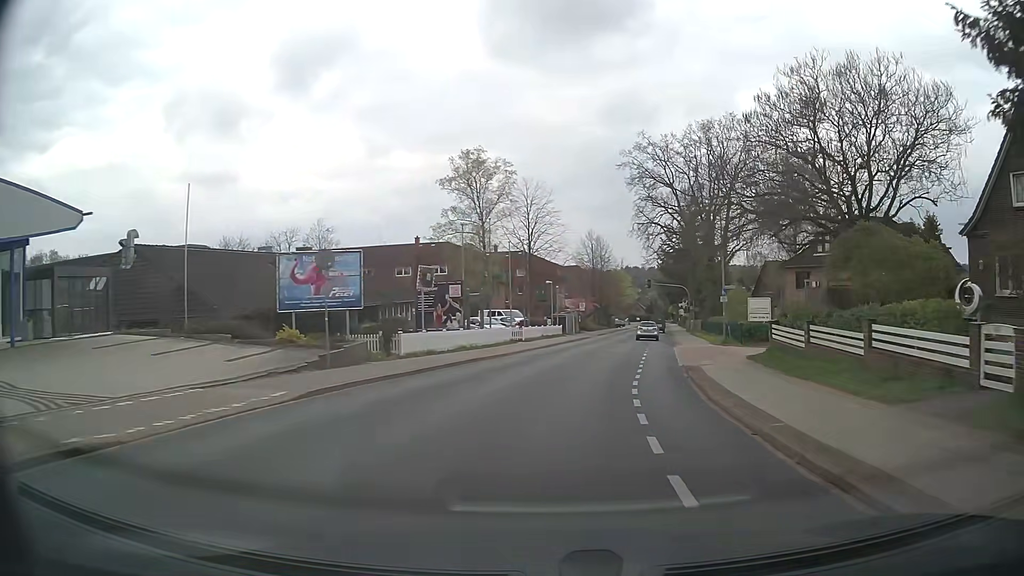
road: tertiary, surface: asphalt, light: Day
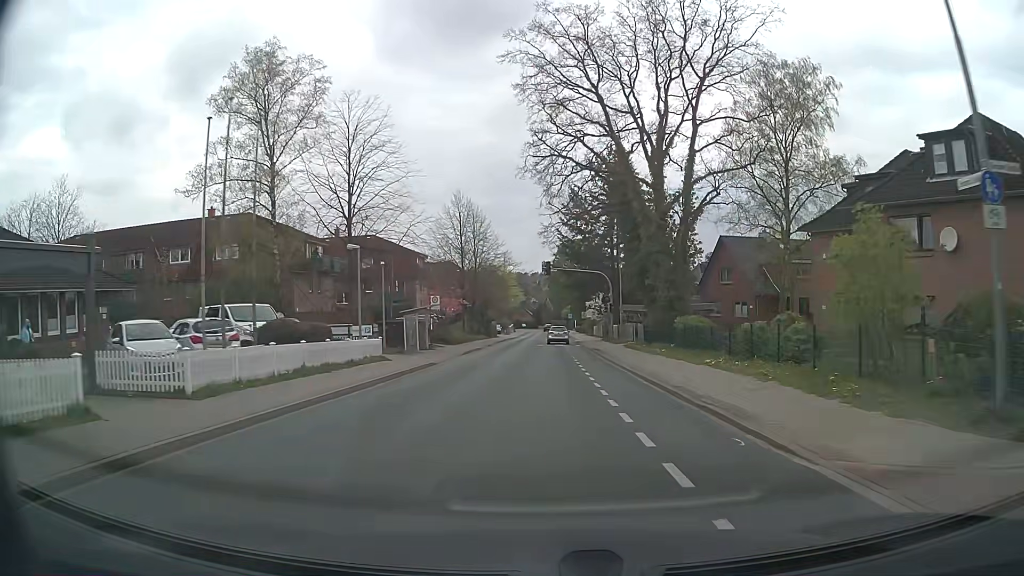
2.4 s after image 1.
(+3.4, +31.2) m; +10°
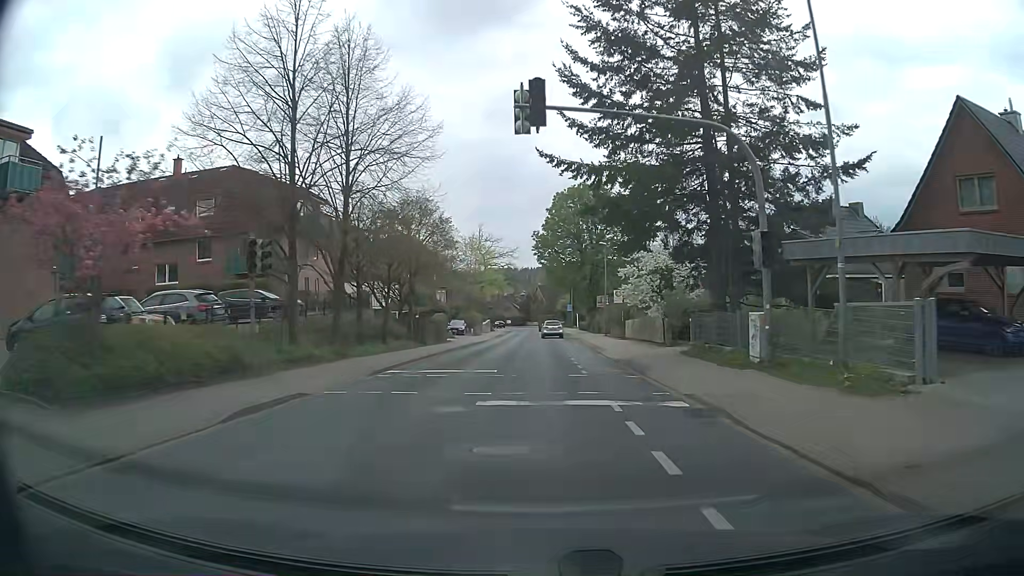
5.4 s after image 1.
(+0.8, +40.5) m; +1°
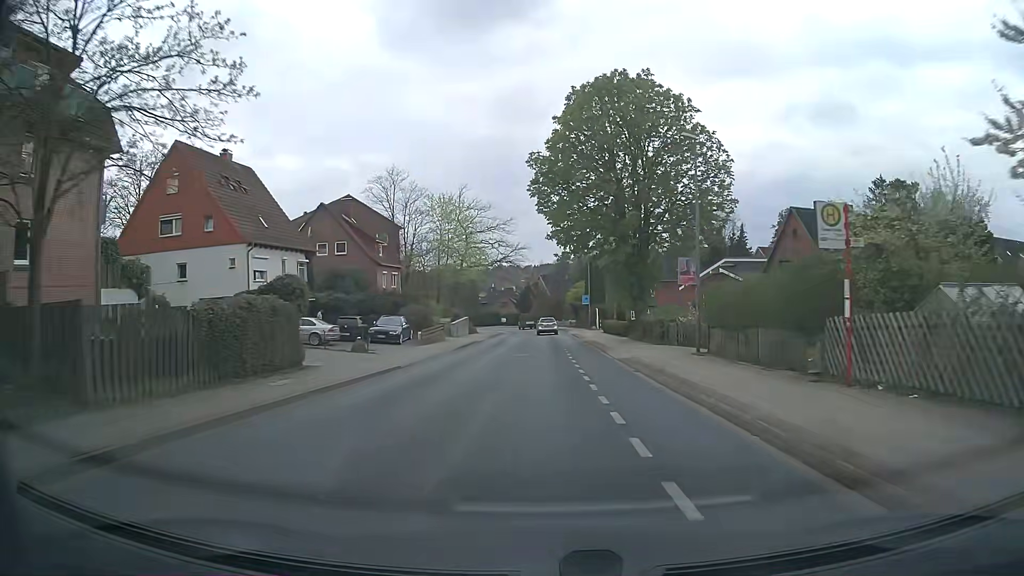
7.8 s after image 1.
(+0.1, +32.3) m; 0°
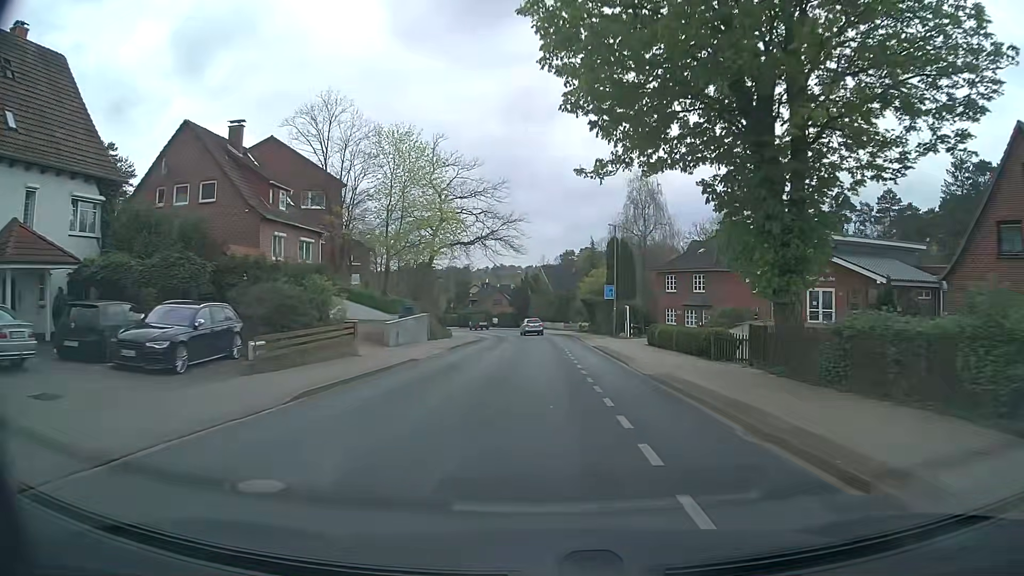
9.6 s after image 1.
(-0.2, +23.9) m; 0°
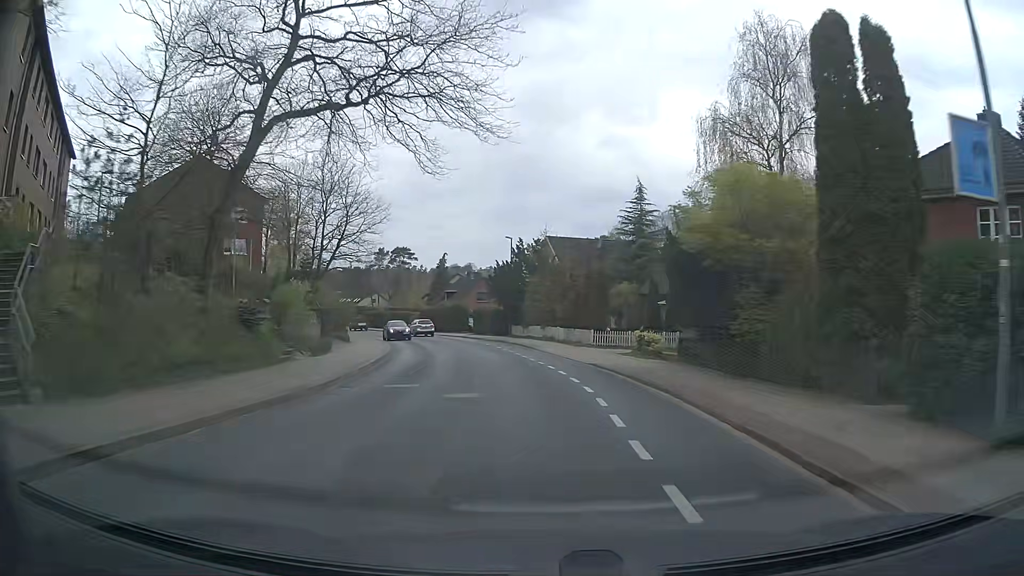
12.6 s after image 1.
(-0.2, +40.3) m; -1°
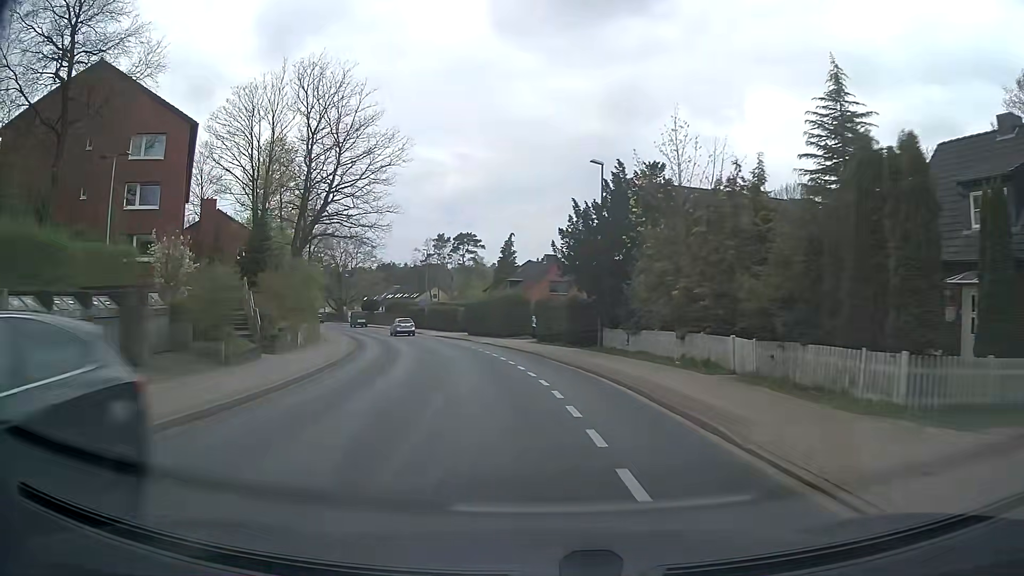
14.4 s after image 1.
(-1.2, +25.1) m; -7°
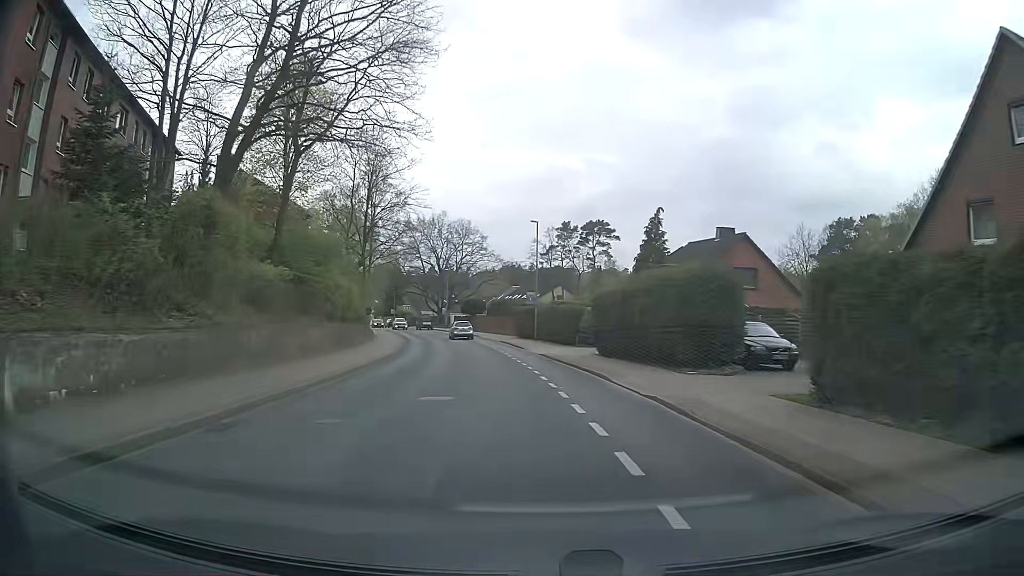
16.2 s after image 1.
(-2.5, +24.6) m; -11°
(0, +10) (-1, +20) (-2, +30) (-4, +40) (-6, +50) (-8, +59) (-10, +69) (-13, +79) (-16, +88) (-19, +98) m
